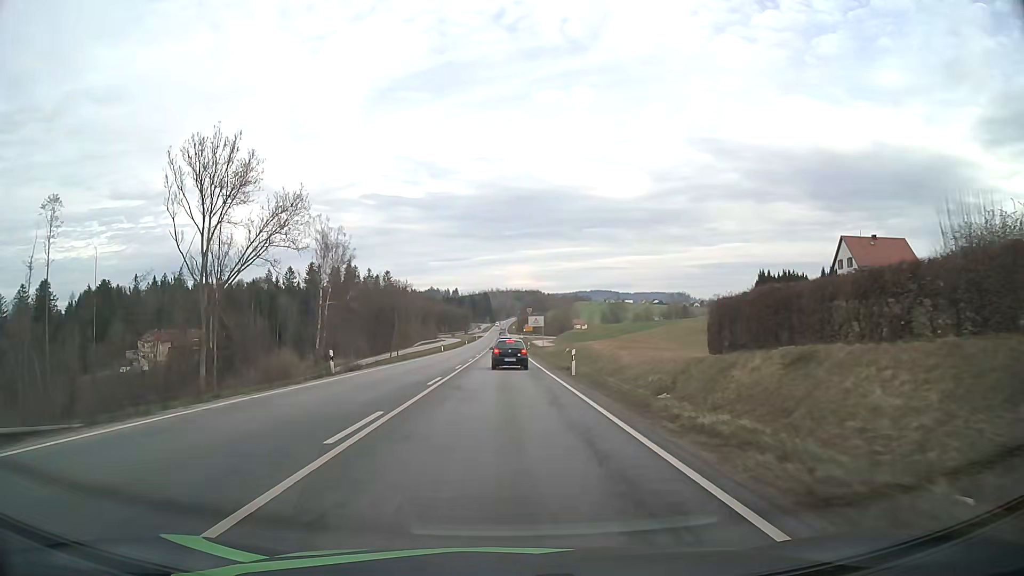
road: primary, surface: asphalt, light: Day
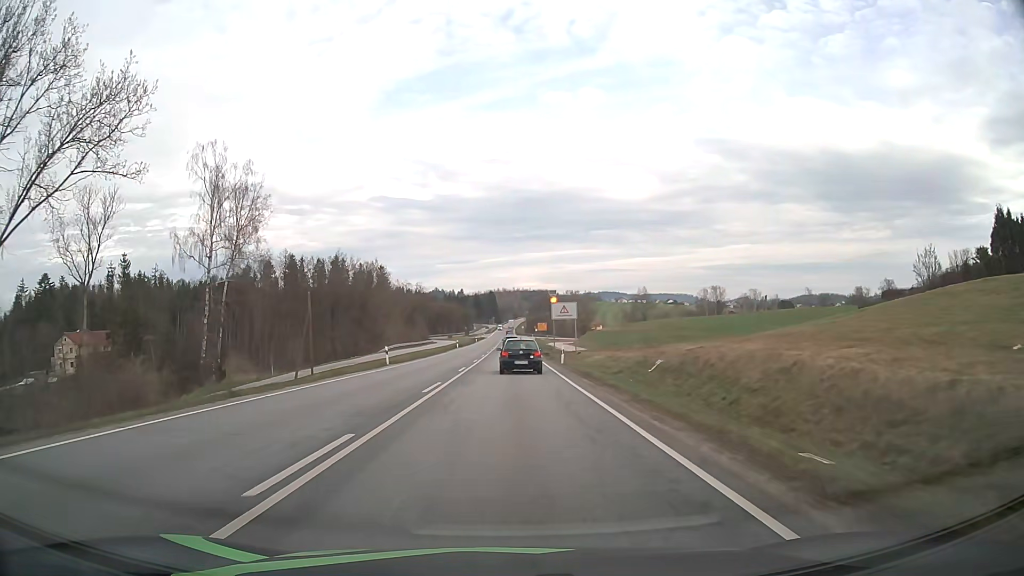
(-0.4, +39.2) m; -1°
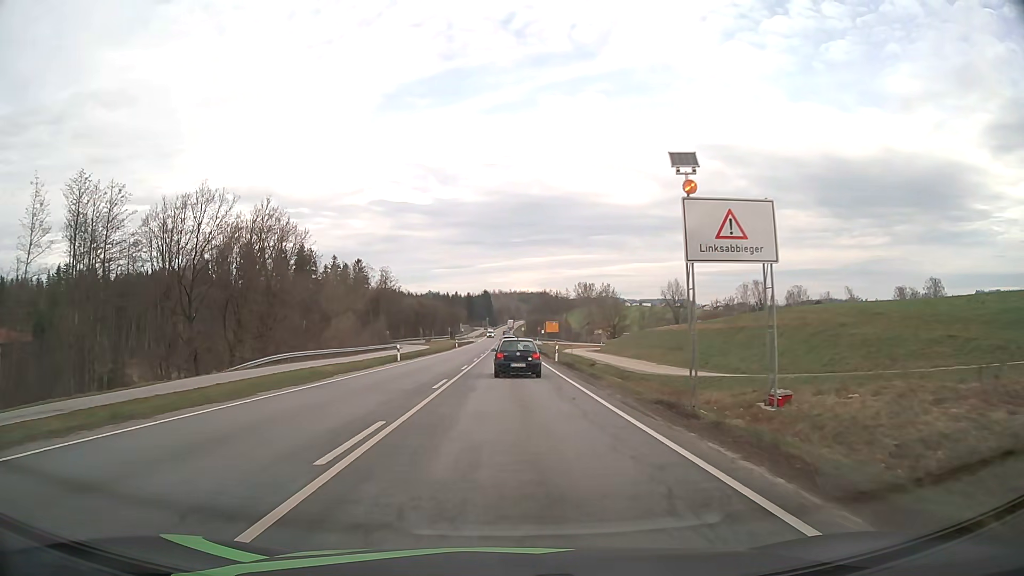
(-0.1, +46.5) m; 0°
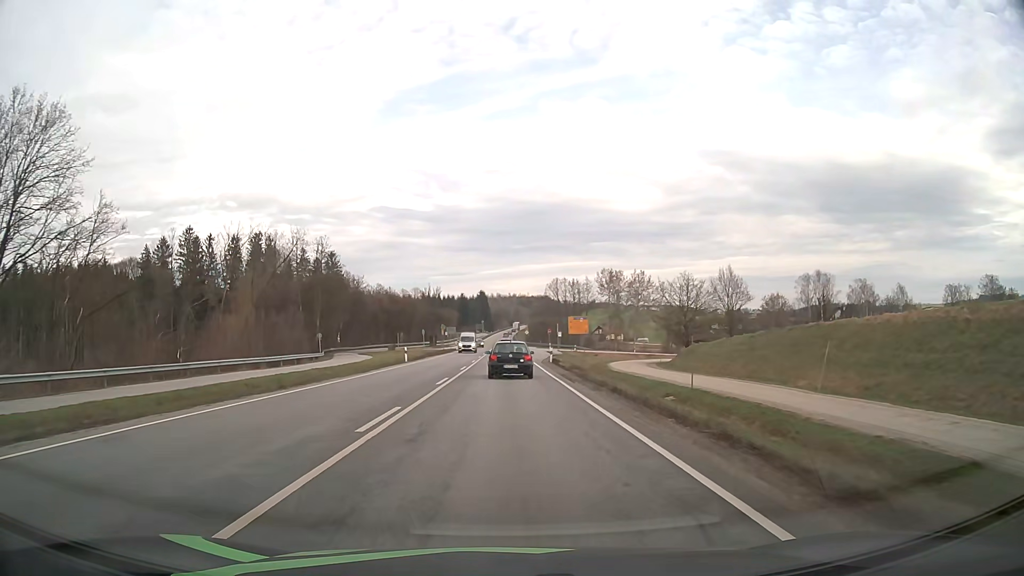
(+0.2, +45.2) m; 0°
(0, +10) (0, +20) (0, +30) (0, +40) (0, +50) (0, +60) (0, +70) (0, +80) (0, +90) (-1, +100) m
